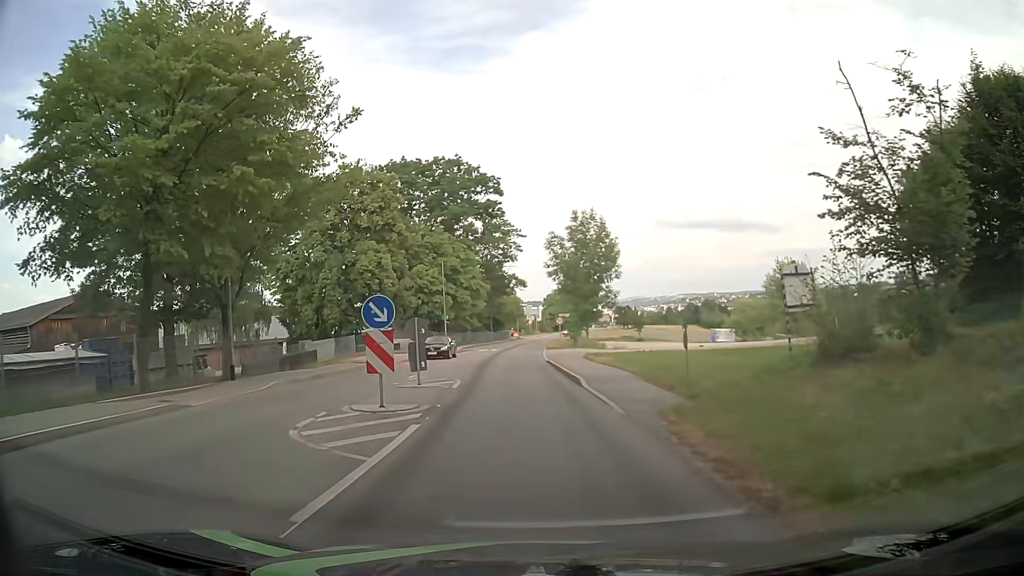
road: tertiary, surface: asphalt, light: Day
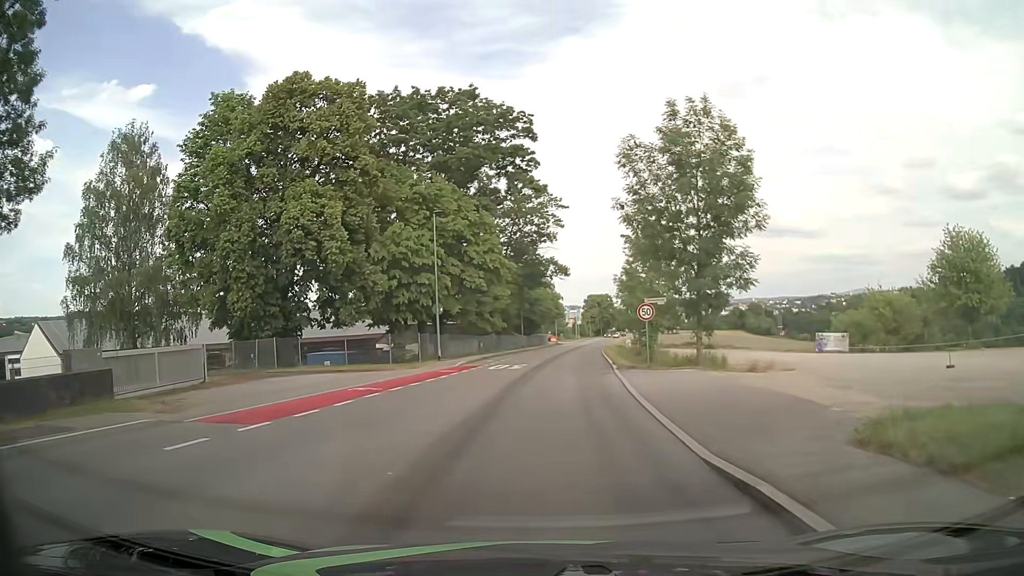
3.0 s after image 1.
(-0.7, +24.1) m; -3°
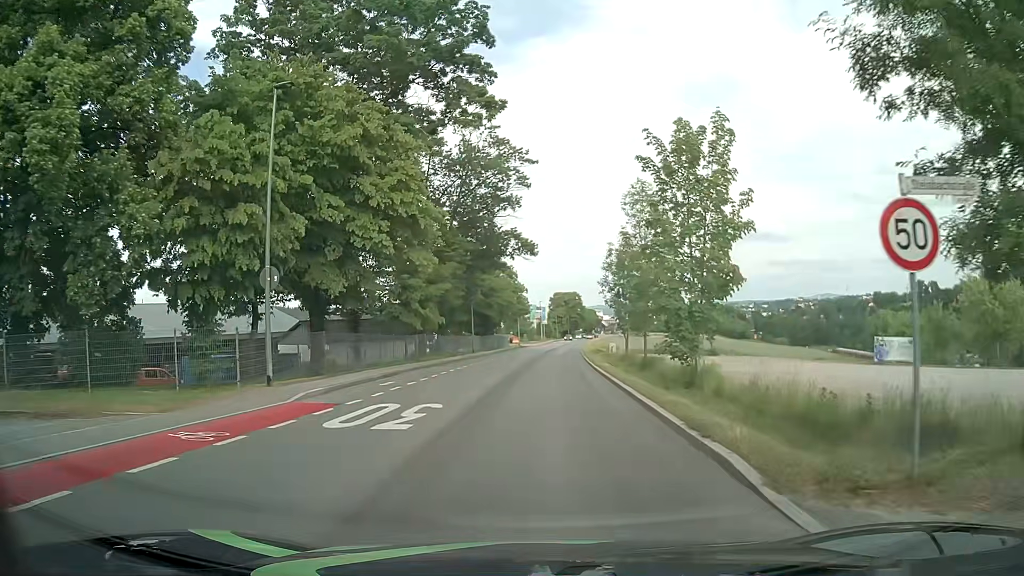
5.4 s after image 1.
(+0.6, +19.1) m; +3°
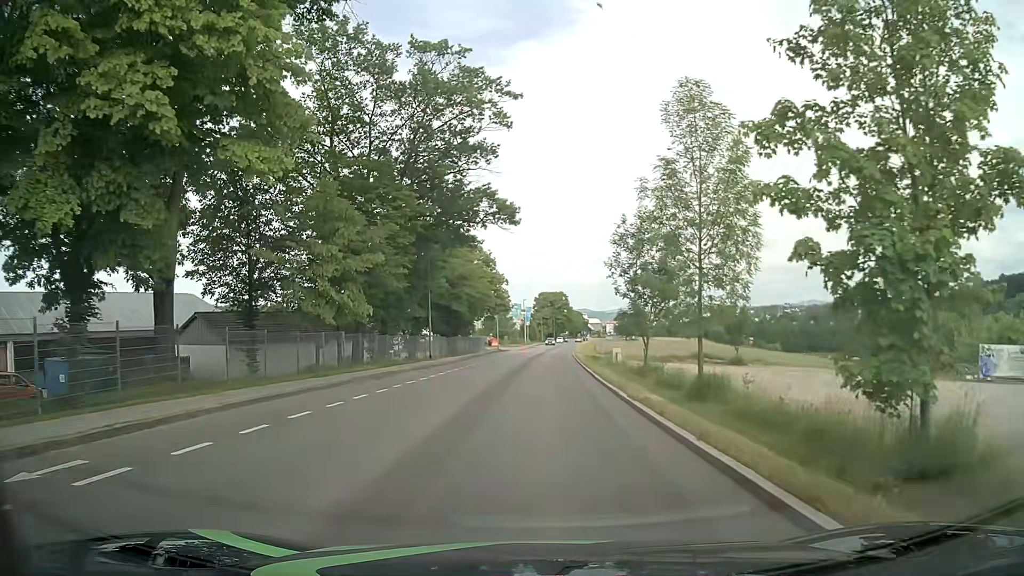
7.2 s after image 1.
(+0.2, +15.1) m; +2°
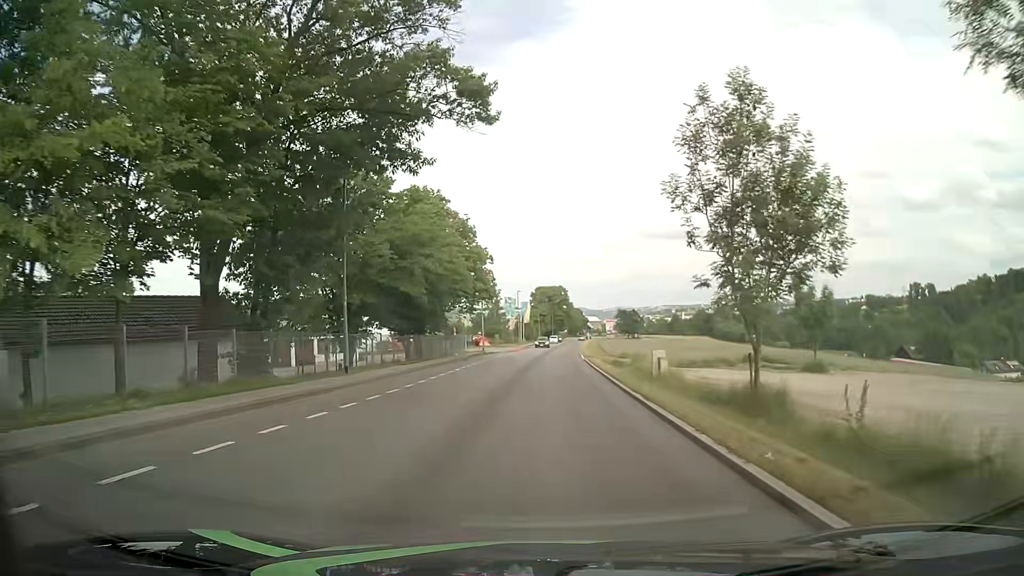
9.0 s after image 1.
(+0.1, +18.0) m; 0°
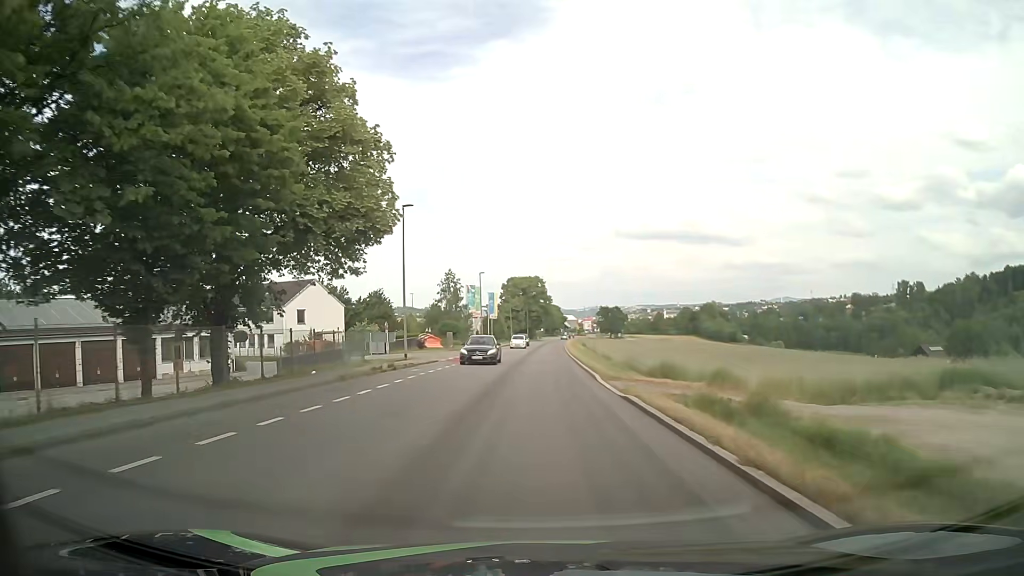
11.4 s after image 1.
(+0.4, +27.8) m; +2°
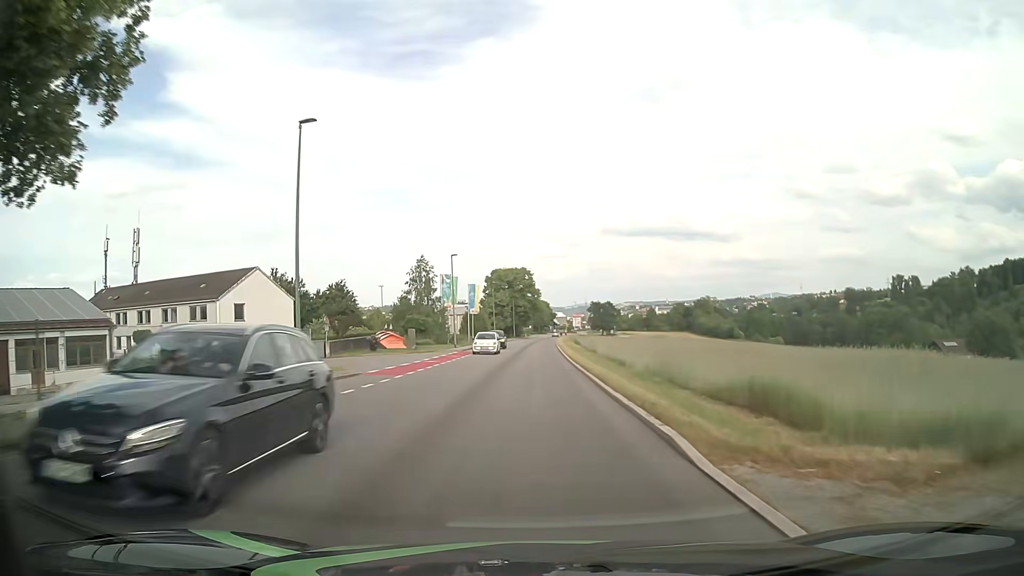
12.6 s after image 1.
(+0.2, +14.6) m; +1°
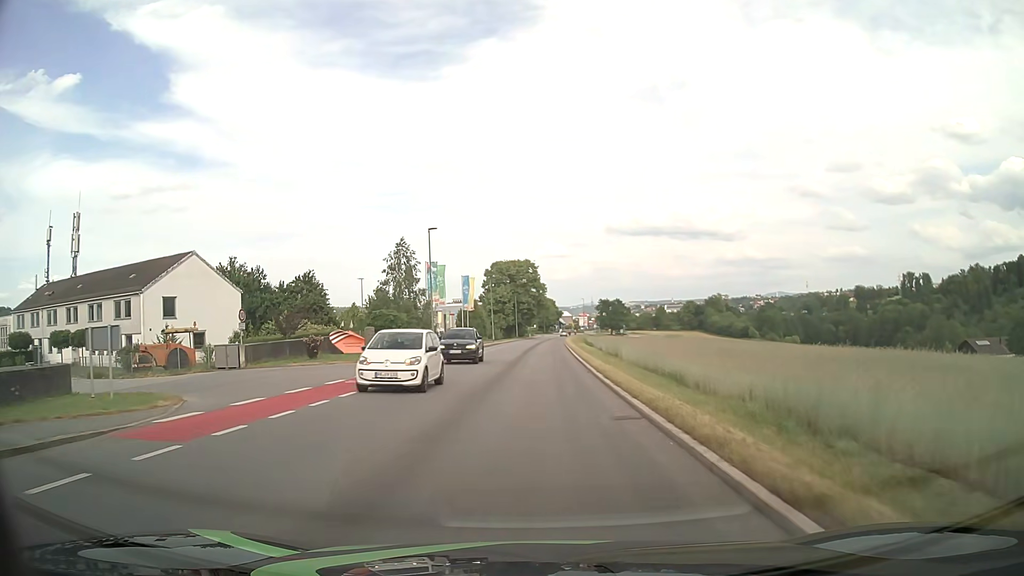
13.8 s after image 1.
(0.0, +14.8) m; 0°
(0, +10) (0, +20) (0, +30) (0, +40) (+1, +50) (+1, +60) (+1, +70) (+1, +80) (+2, +90) (+2, +100) m
